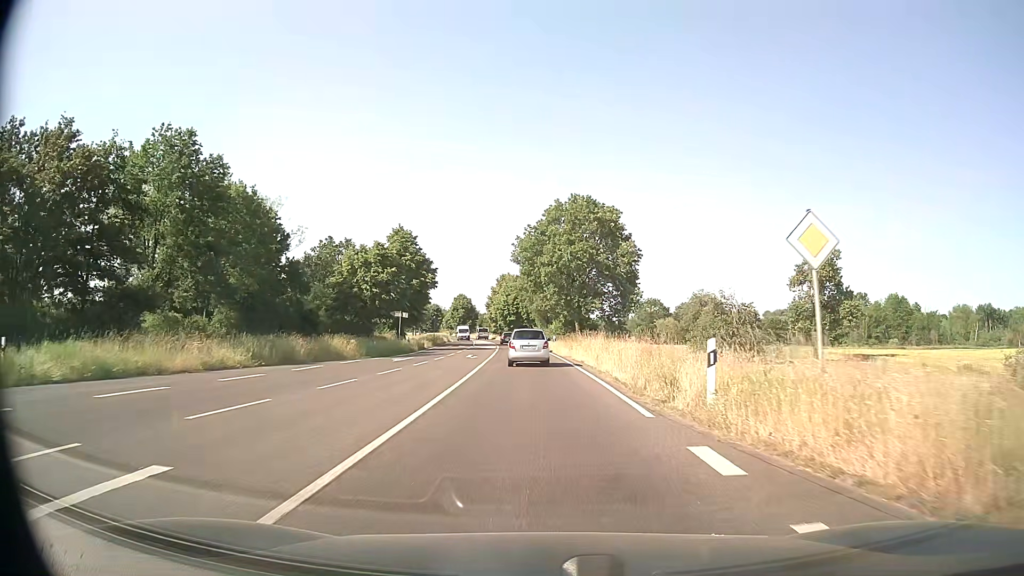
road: primary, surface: asphalt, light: Day
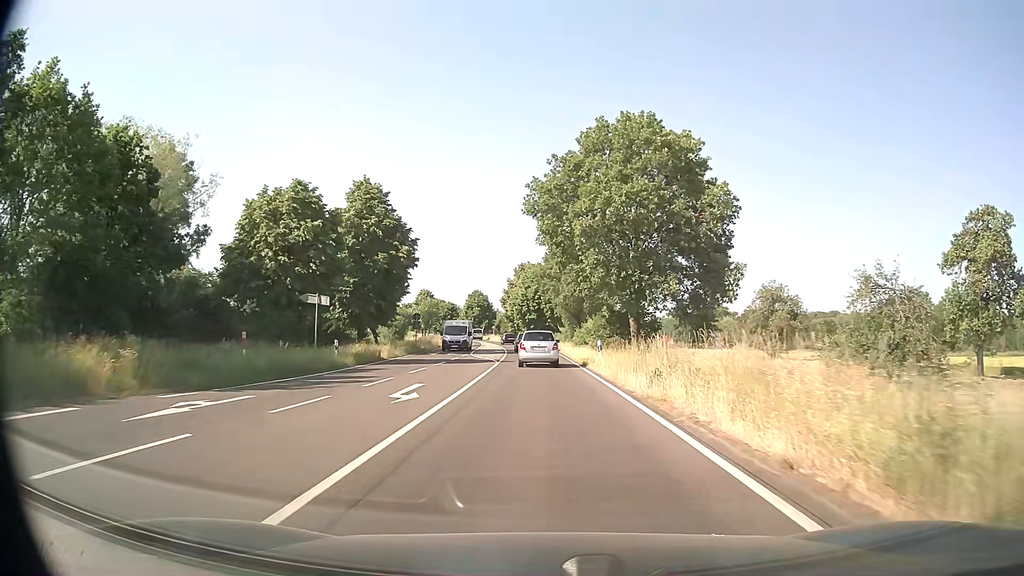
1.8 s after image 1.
(-0.4, +23.4) m; -2°
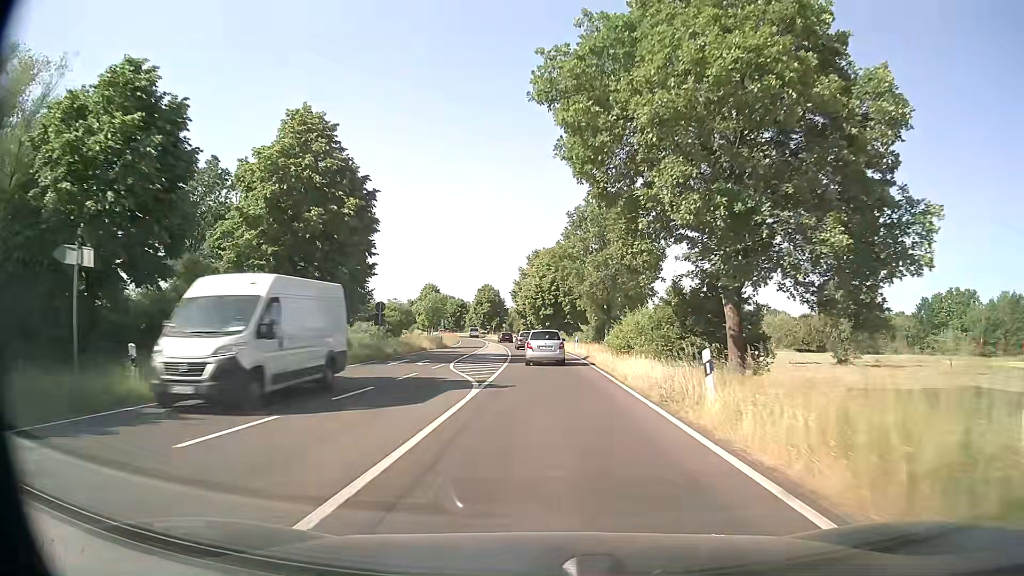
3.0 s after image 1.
(-0.3, +16.4) m; -2°
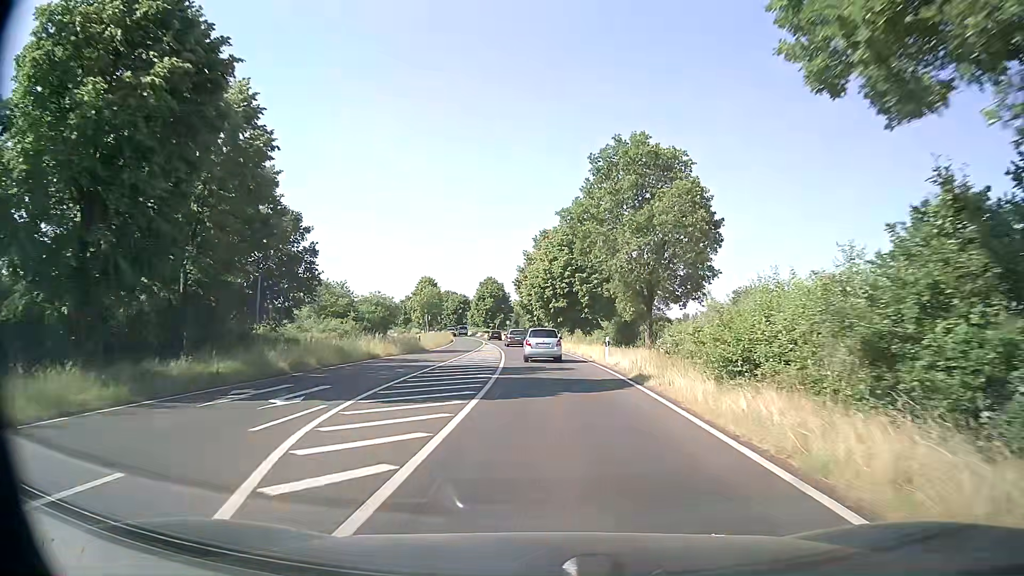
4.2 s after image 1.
(-0.1, +16.9) m; -1°
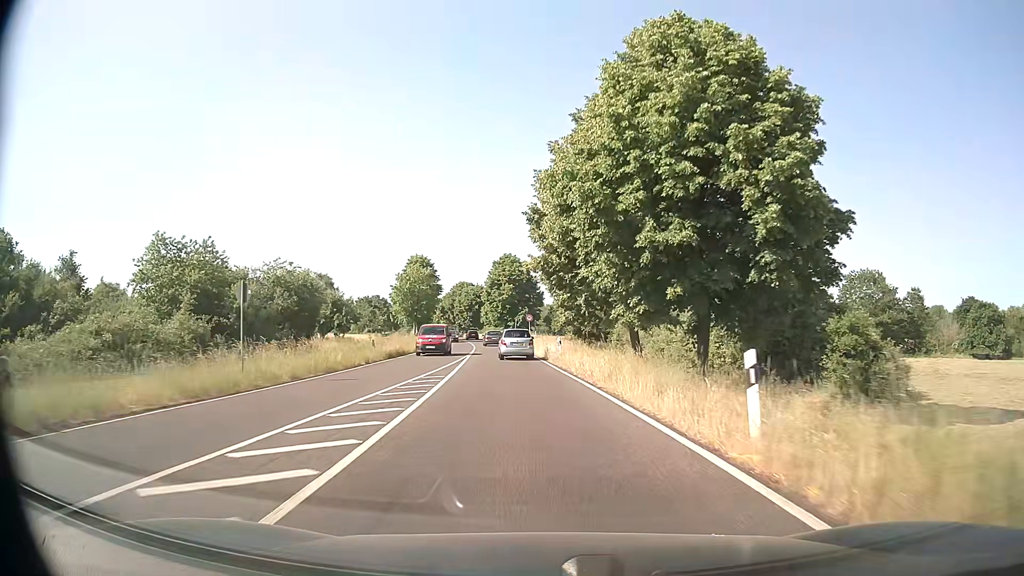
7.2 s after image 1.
(-0.5, +43.9) m; -3°
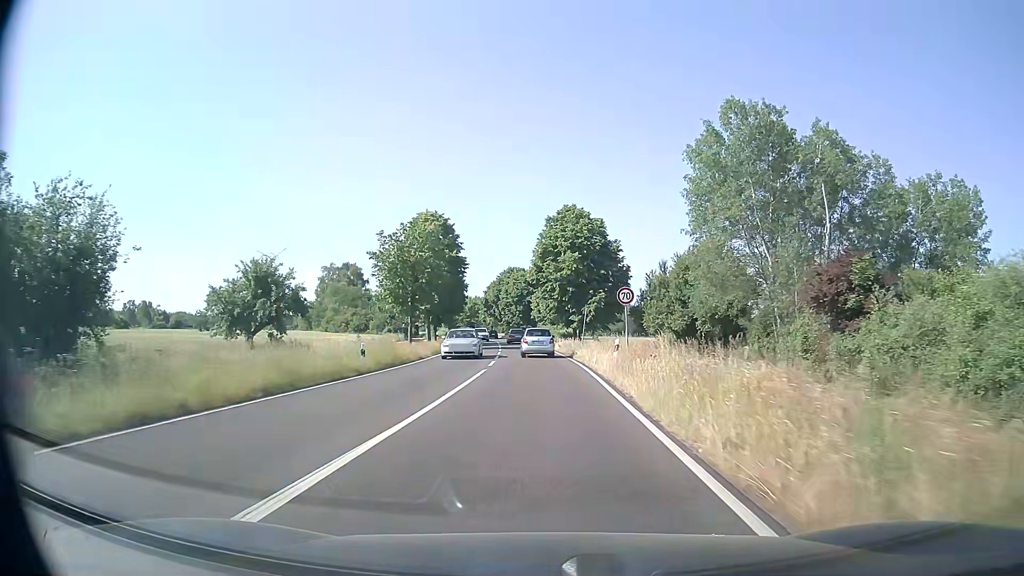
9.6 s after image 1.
(-1.8, +36.7) m; -4°
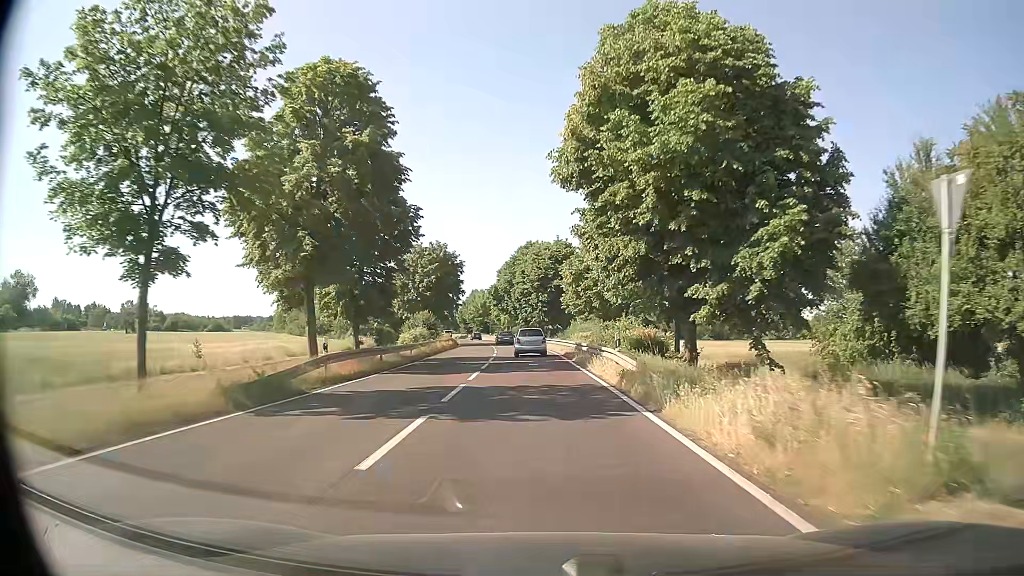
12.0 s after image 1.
(-1.5, +38.1) m; -3°
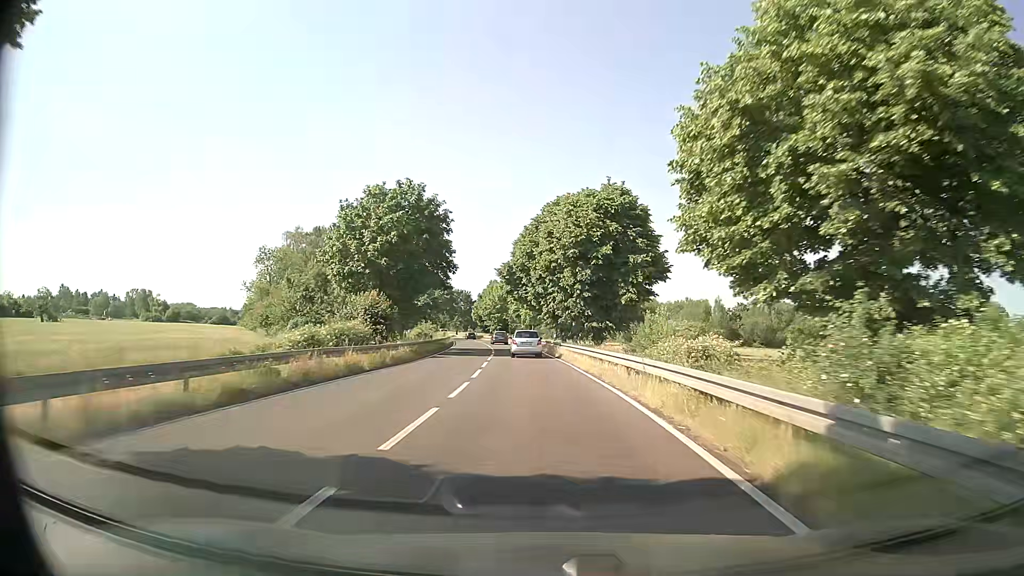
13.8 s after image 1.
(-0.6, +29.3) m; -2°
(0, +10) (0, +20) (-1, +30) (-1, +40) (-2, +50) (-3, +60) (-4, +70) (-6, +80) (-7, +90) (-8, +100) m
